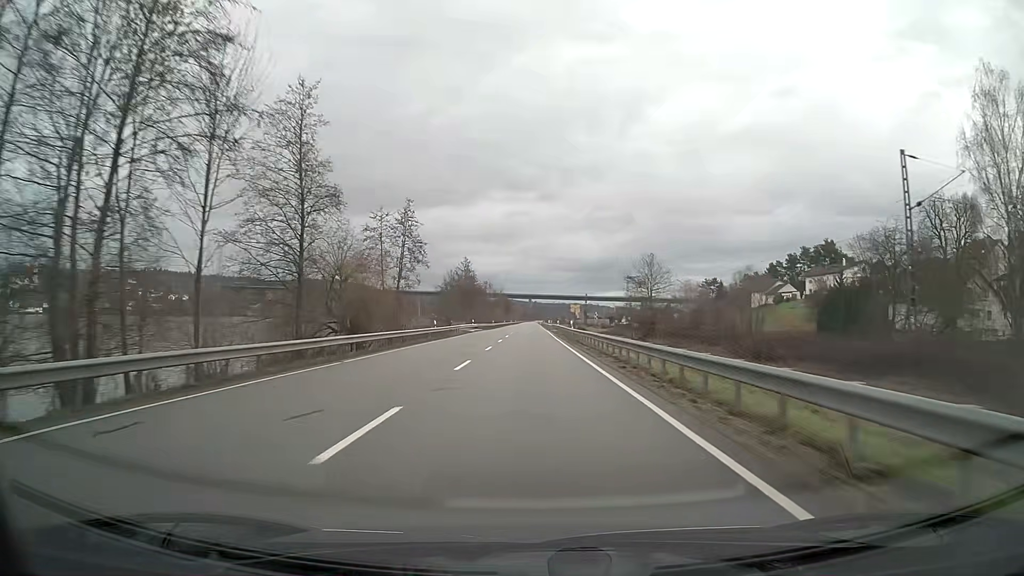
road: primary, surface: asphalt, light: Day
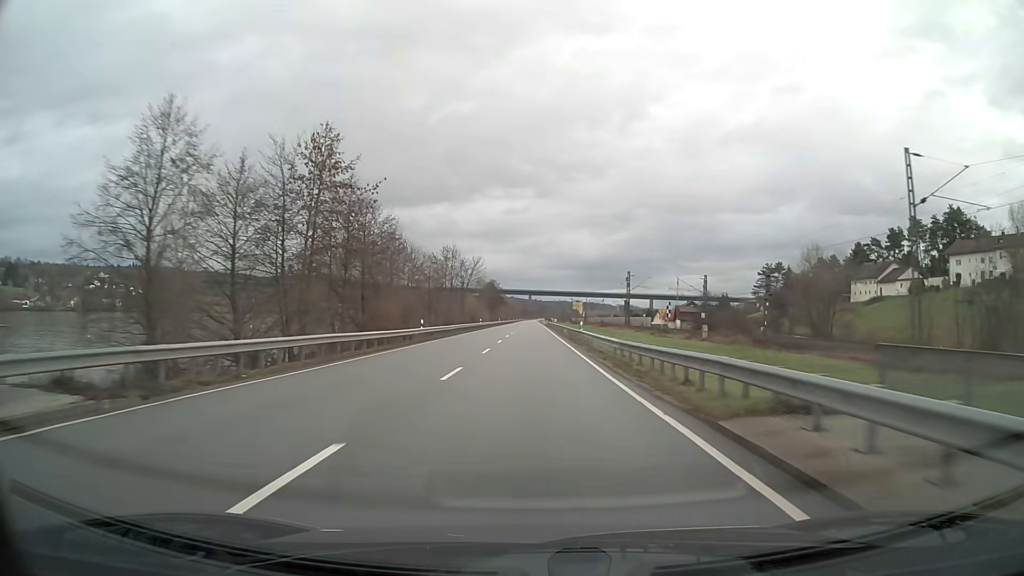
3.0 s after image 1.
(-0.1, +78.9) m; 0°
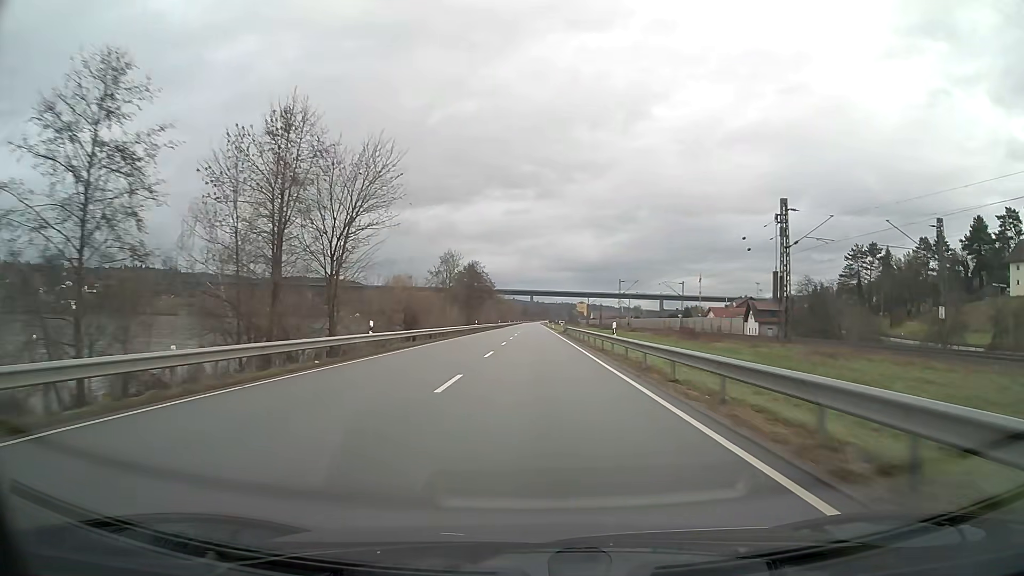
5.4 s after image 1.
(-0.2, +63.3) m; 0°
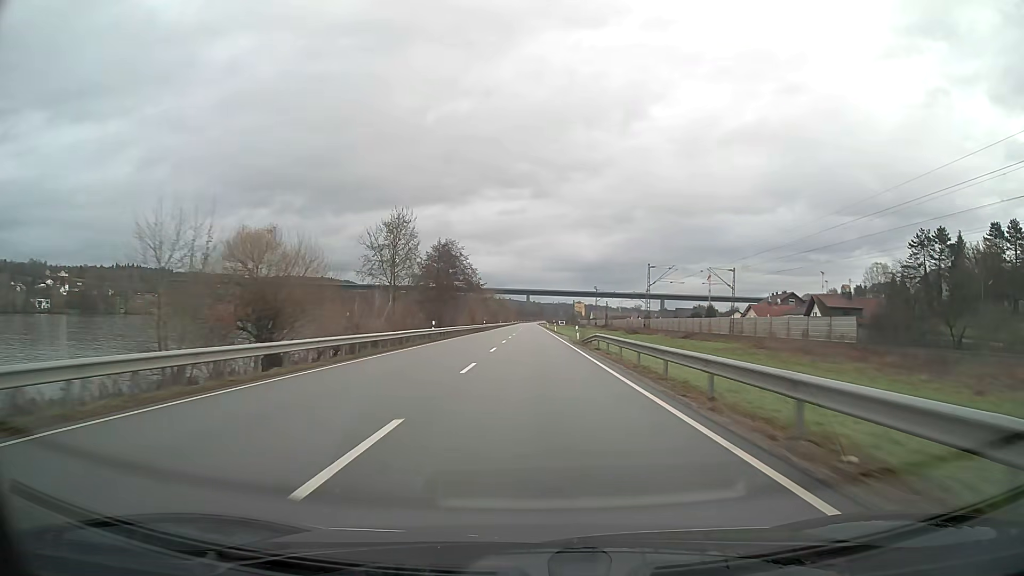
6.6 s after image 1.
(+0.1, +31.6) m; 0°
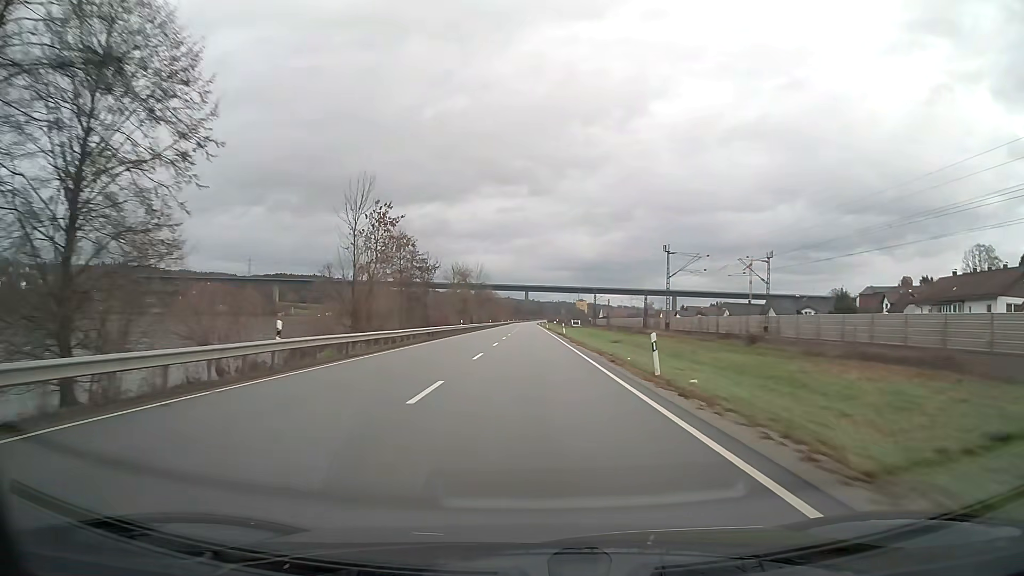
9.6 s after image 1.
(0.0, +79.0) m; 0°
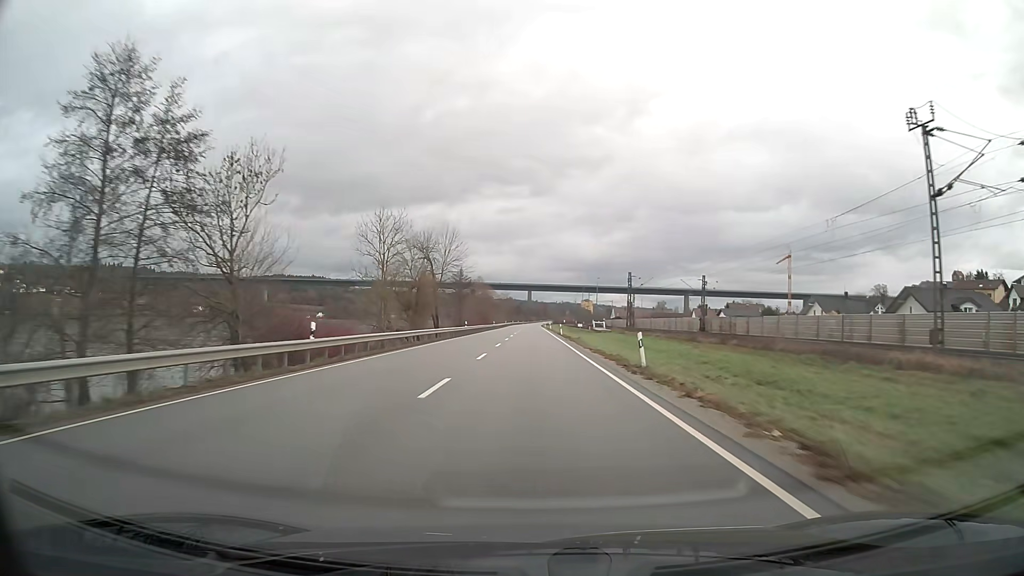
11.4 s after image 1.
(-0.1, +47.4) m; 0°
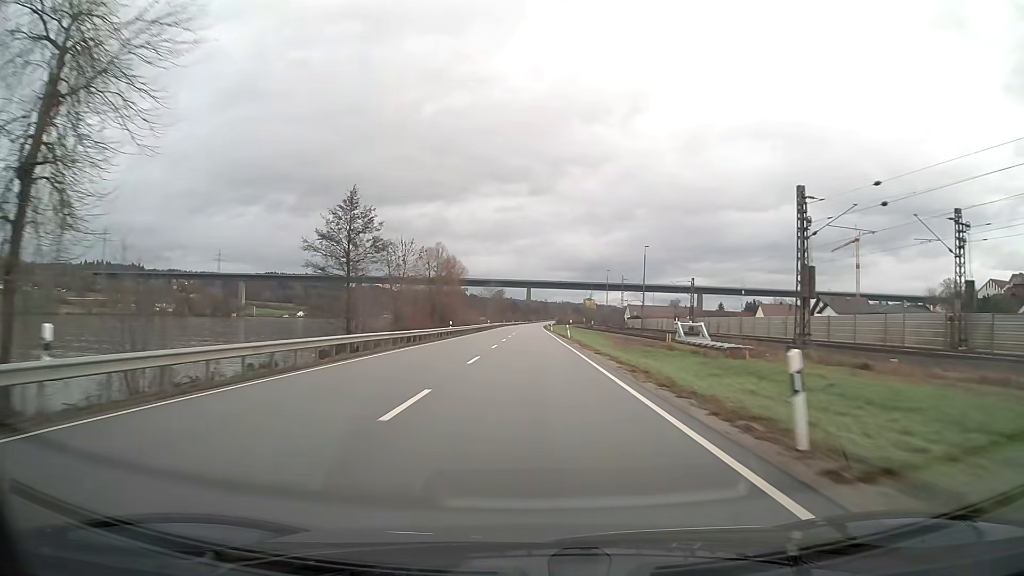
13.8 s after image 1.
(0.0, +63.2) m; 0°
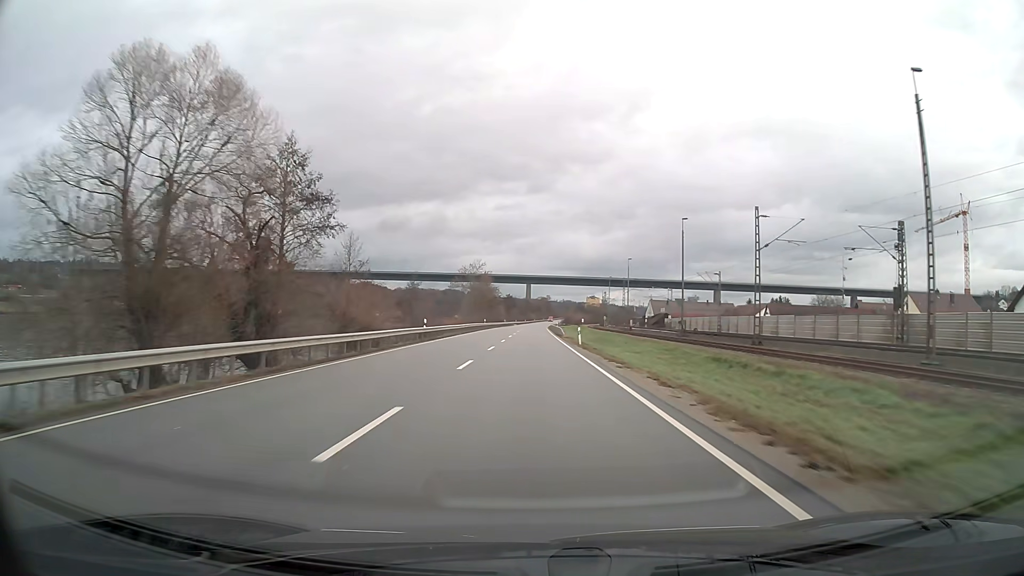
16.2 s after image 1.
(0.0, +63.2) m; 0°
